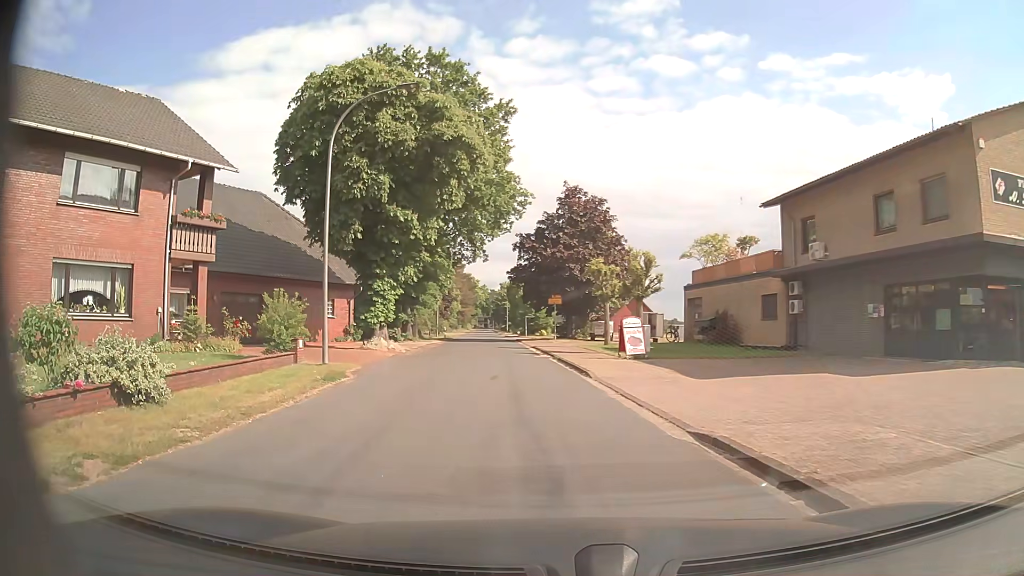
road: unclassified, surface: asphalt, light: Day
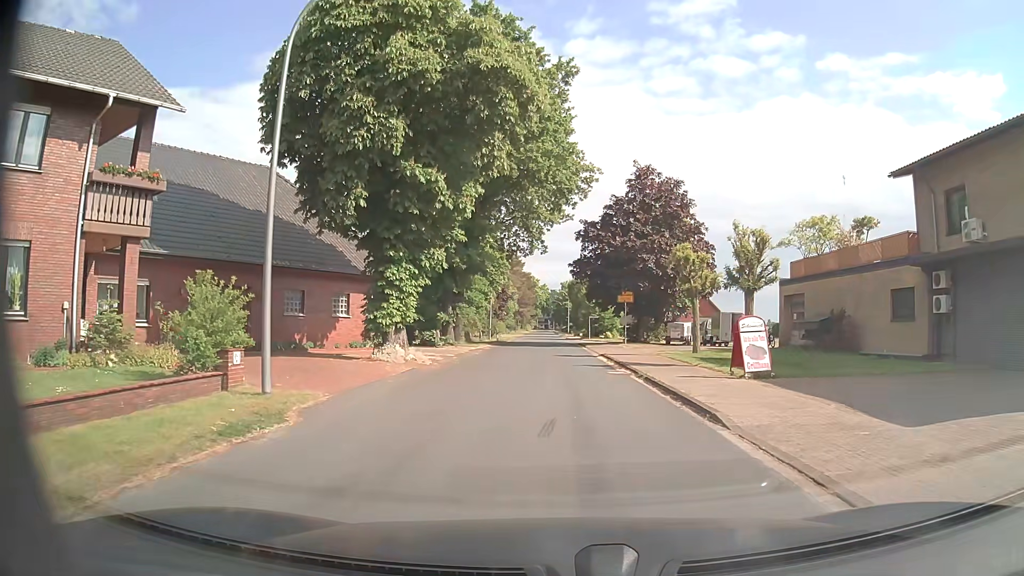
(-0.3, +7.4) m; -5°
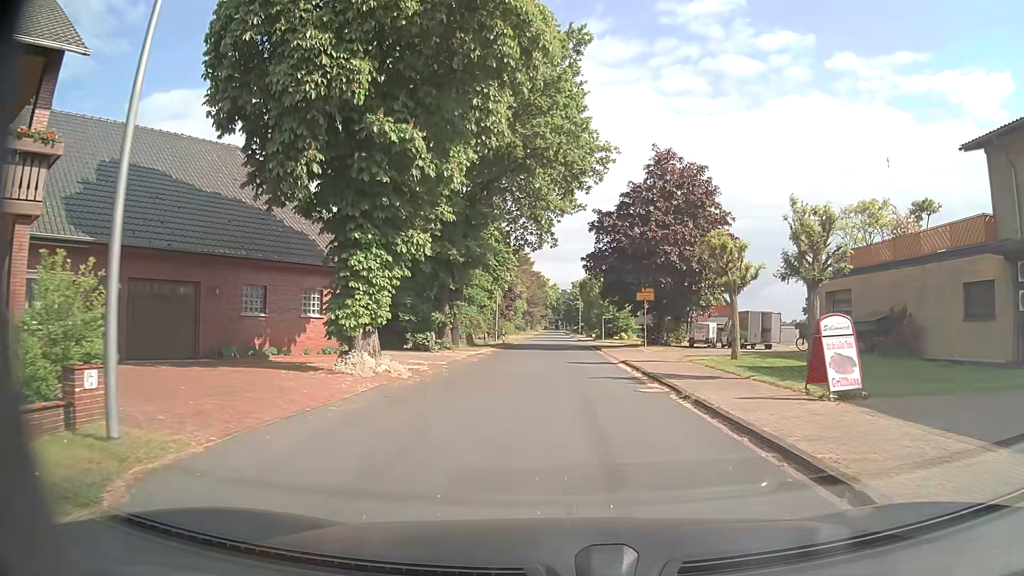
(0.0, +4.4) m; 0°
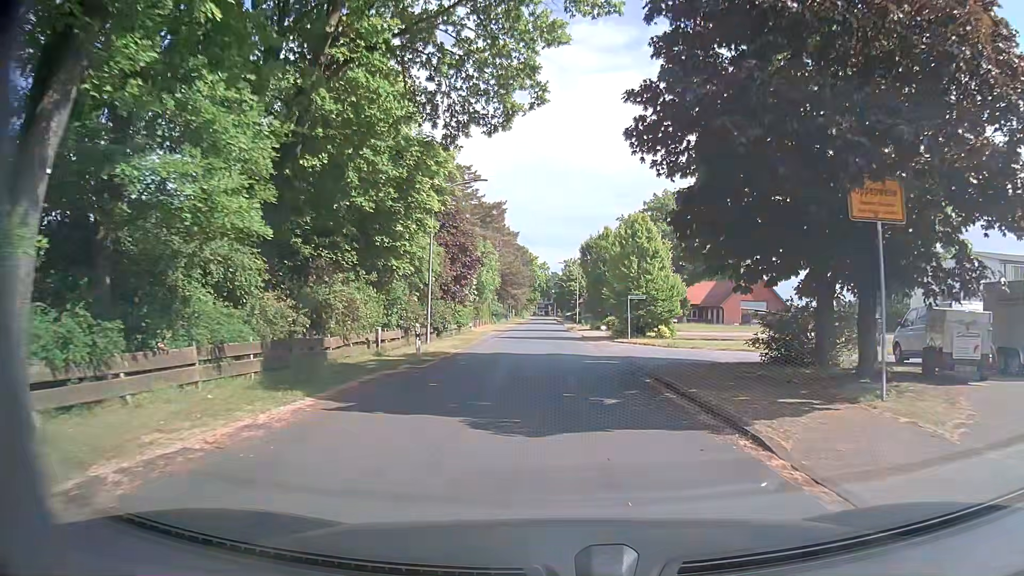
(+0.1, +27.5) m; +1°
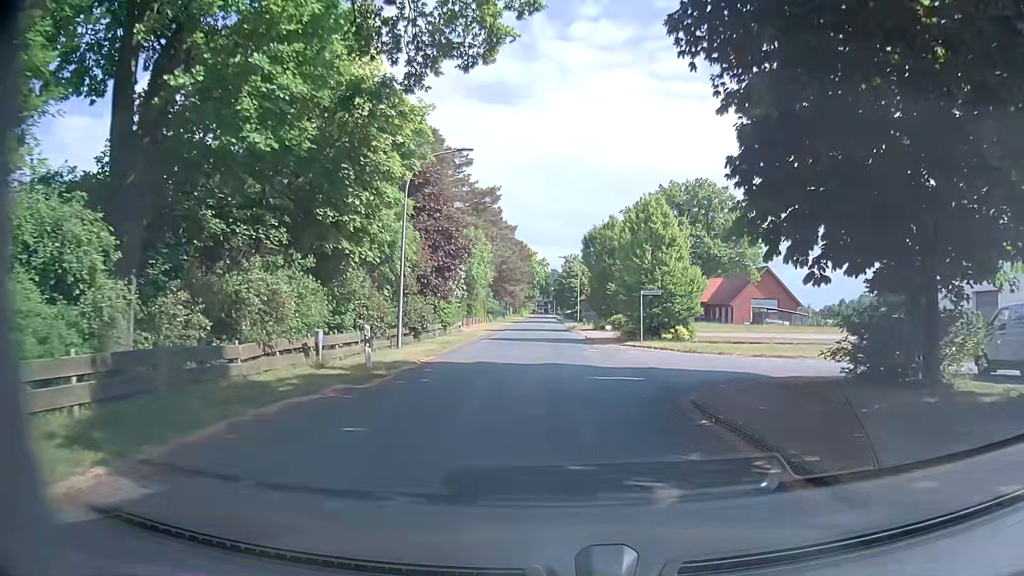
(0.0, +5.2) m; 0°
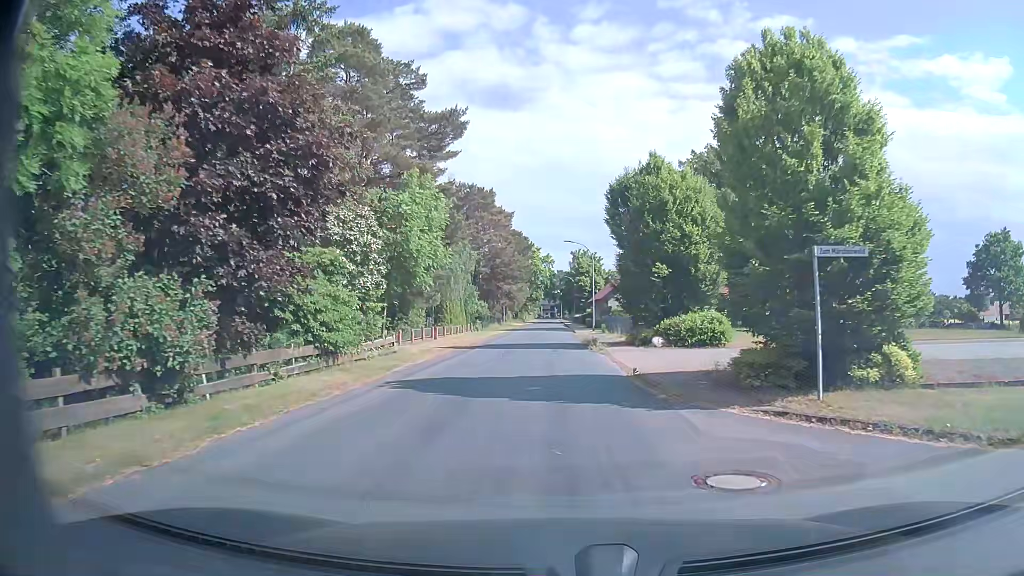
(-0.1, +19.7) m; -1°
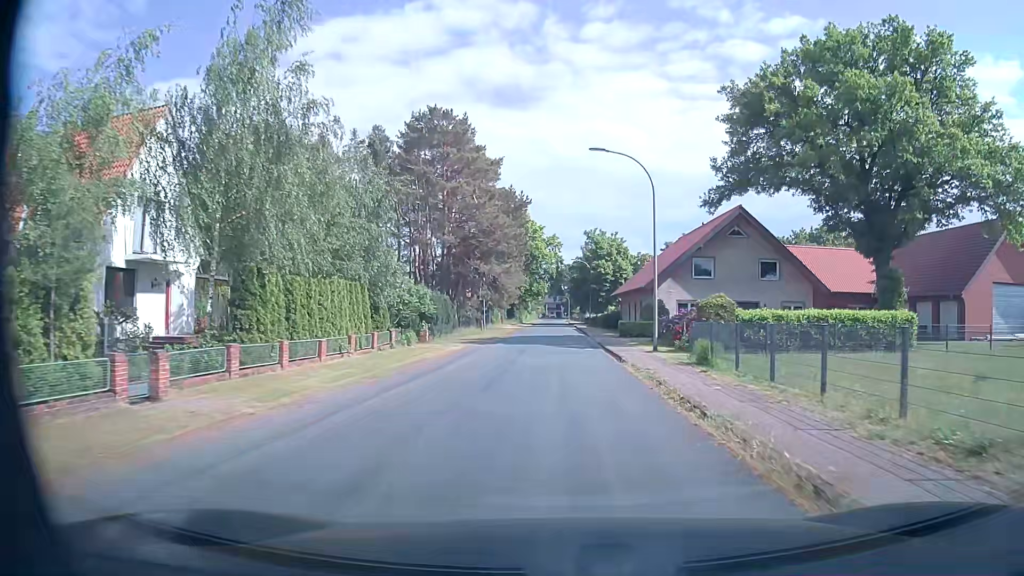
(-0.4, +31.2) m; -1°
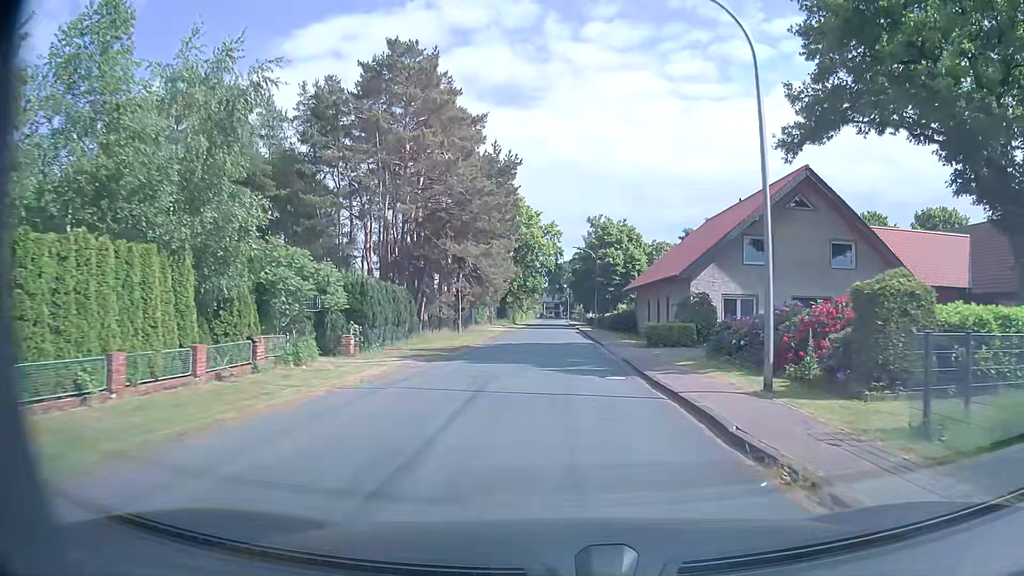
(0.0, +13.2) m; 0°
(0, +10) (0, +20) (0, +30) (0, +40) (0, +50) (0, +60) (+1, +70) (+1, +80) (+1, +90) (+1, +100) m
